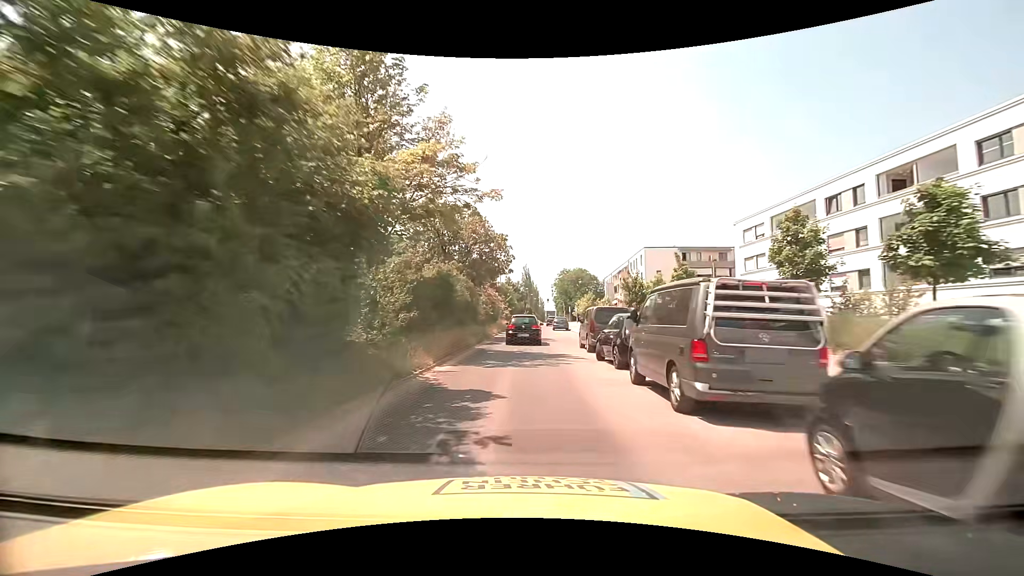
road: secondary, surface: asphalt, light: Day
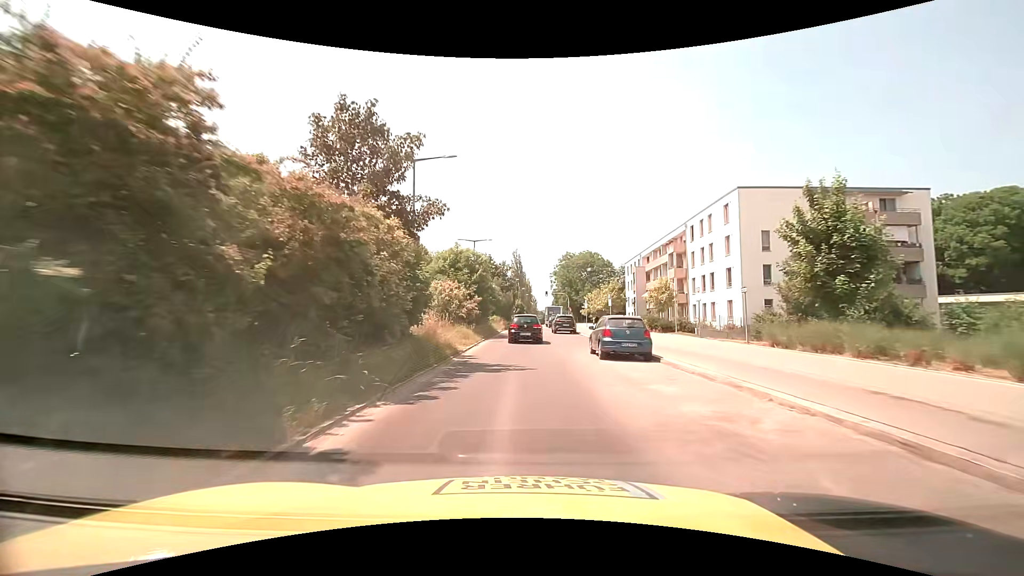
(+0.4, +36.8) m; +1°
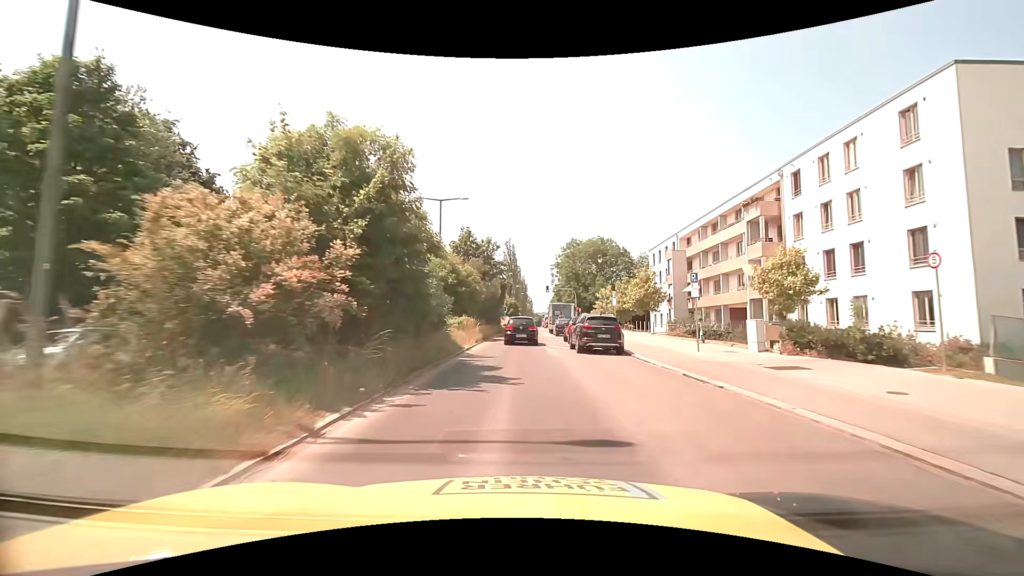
(+0.1, +21.5) m; +1°
(0, +10) (0, +20) (0, +30) (0, +40) (0, +50) (0, +60) (0, +70) (0, +80) (0, +90) (+1, +100) m
